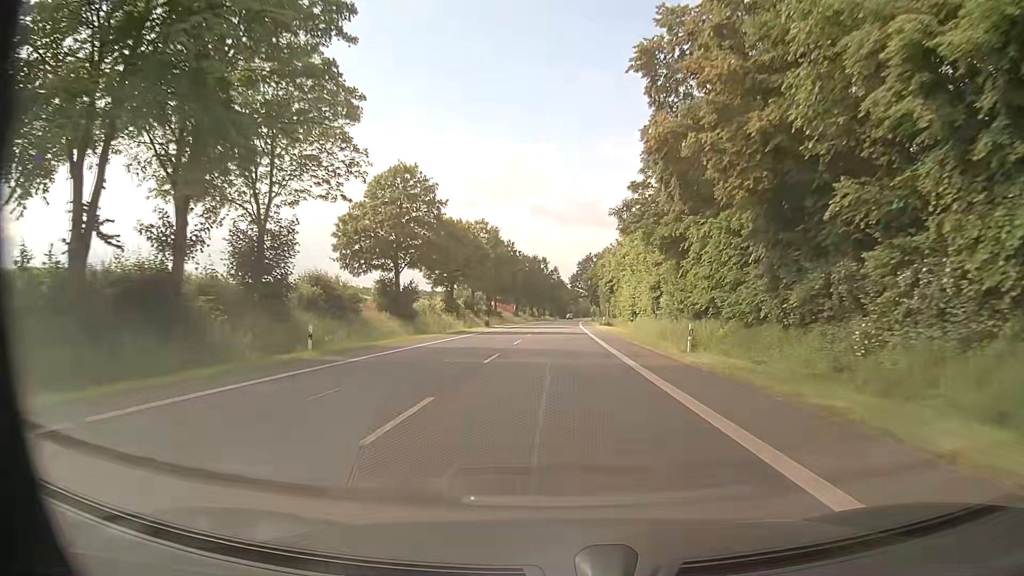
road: primary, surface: asphalt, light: Day
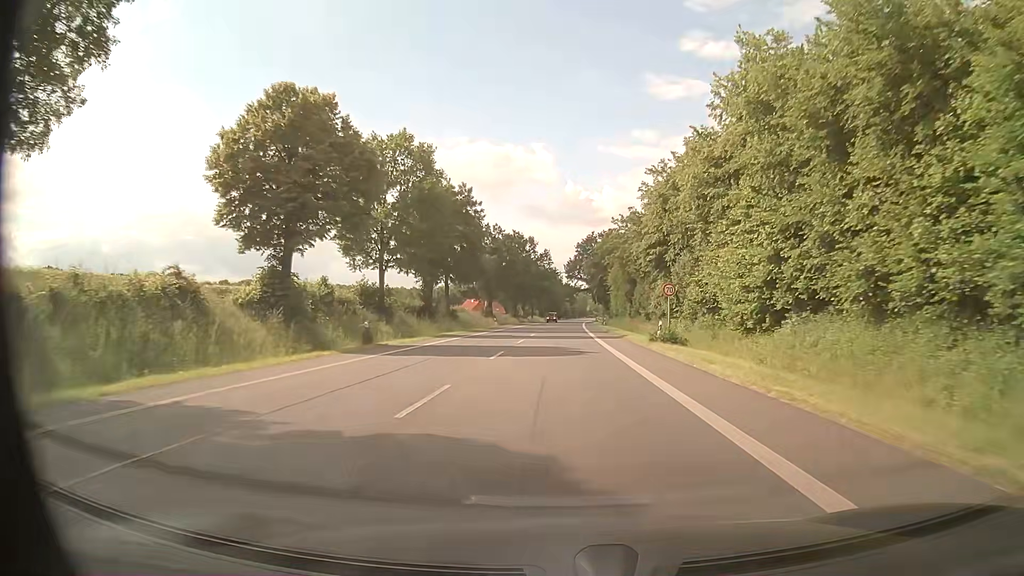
(+0.4, +45.3) m; +1°
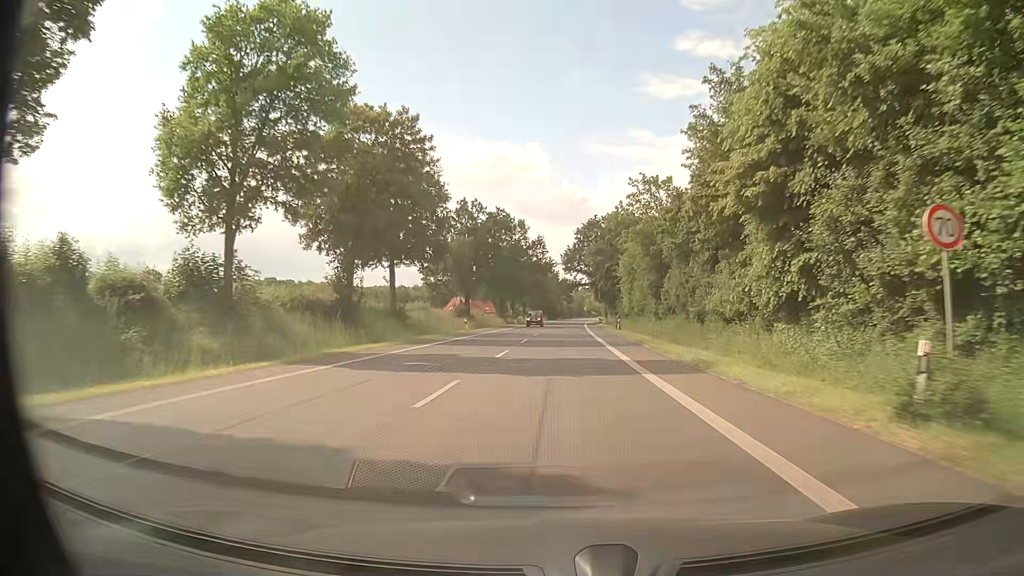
(+0.1, +22.6) m; +1°
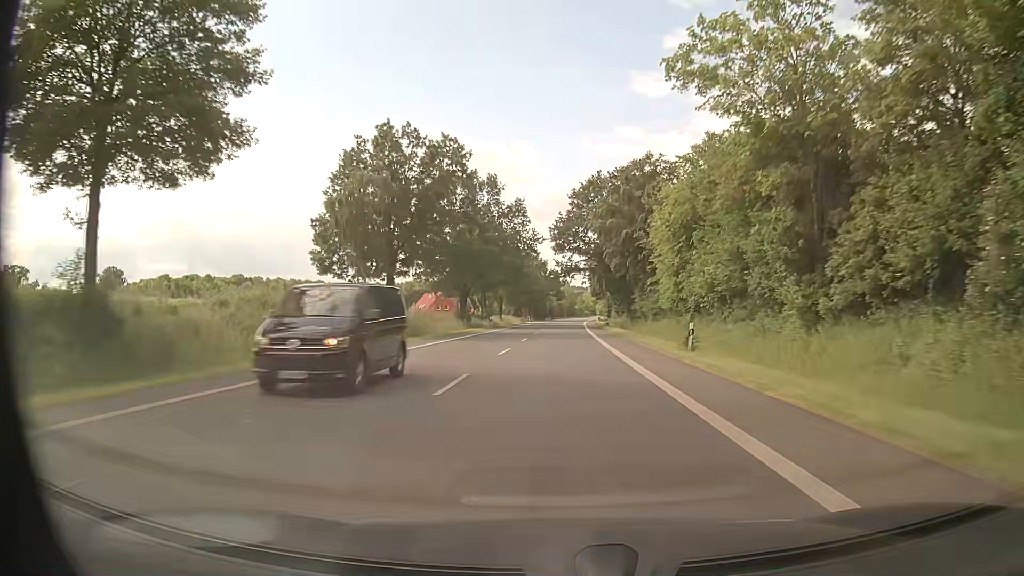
(+0.1, +34.0) m; +1°
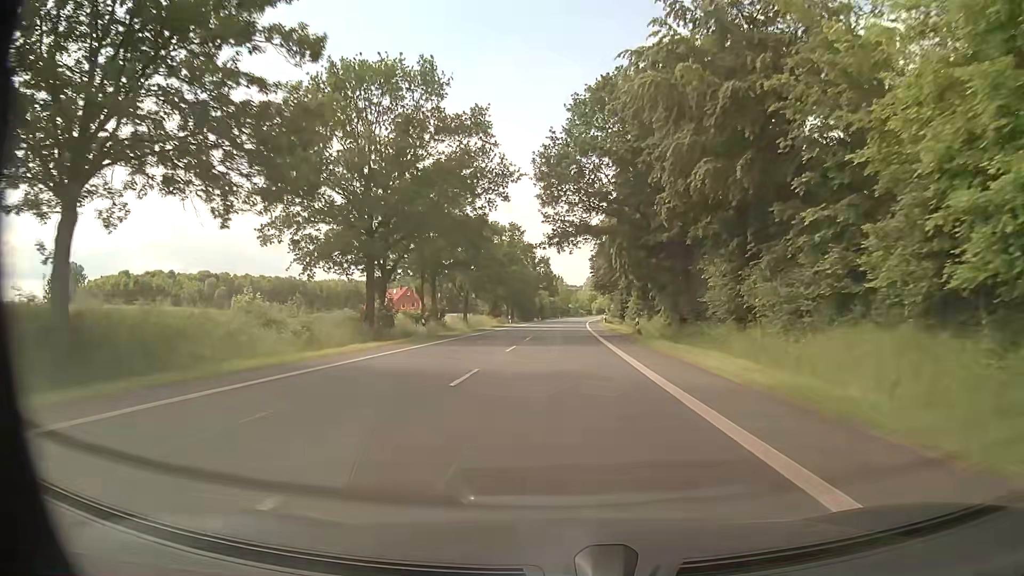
(+0.2, +34.0) m; +1°
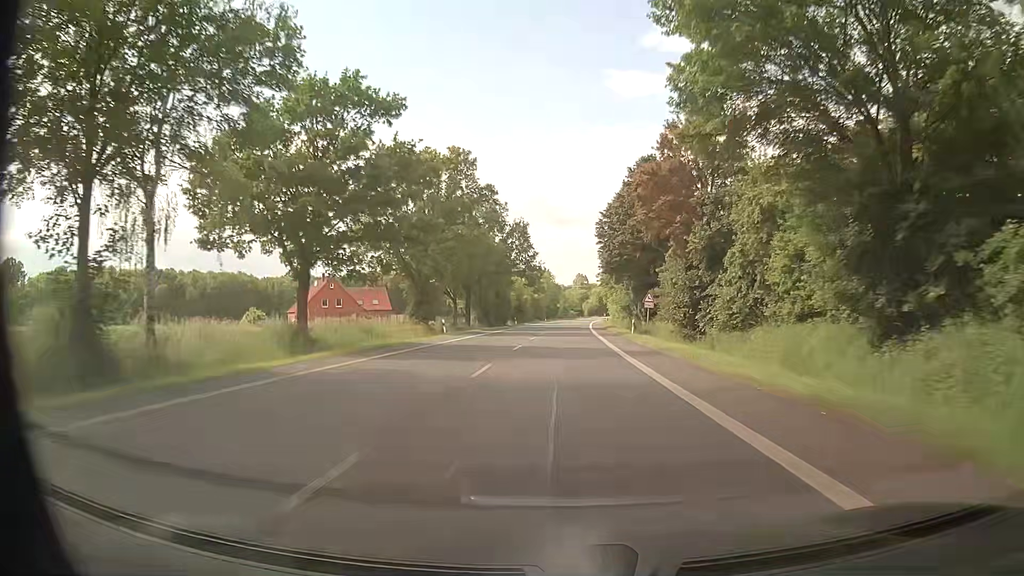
(+0.3, +45.3) m; 0°
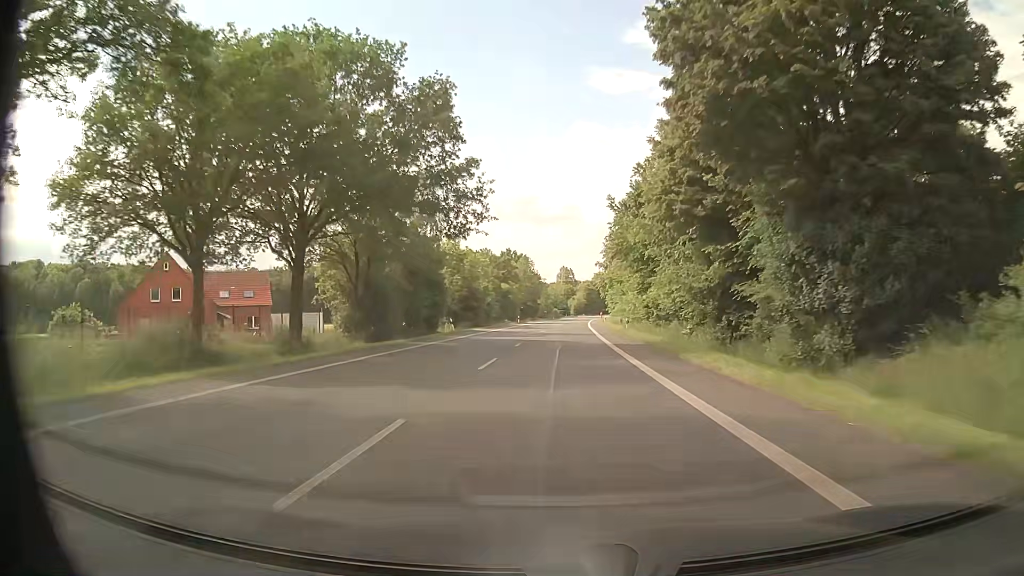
(+1.1, +45.1) m; +2°
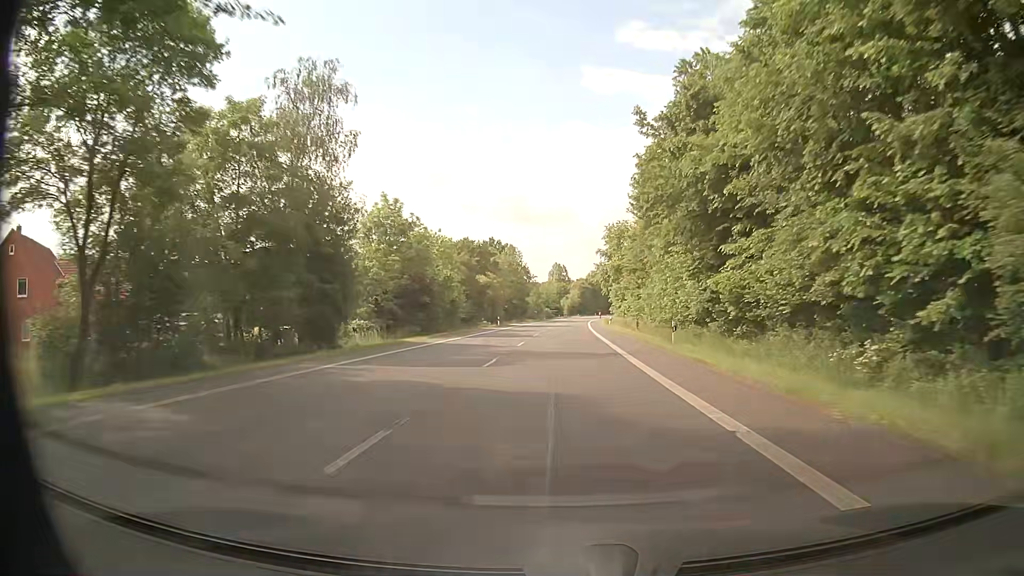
(+0.1, +22.5) m; +1°
